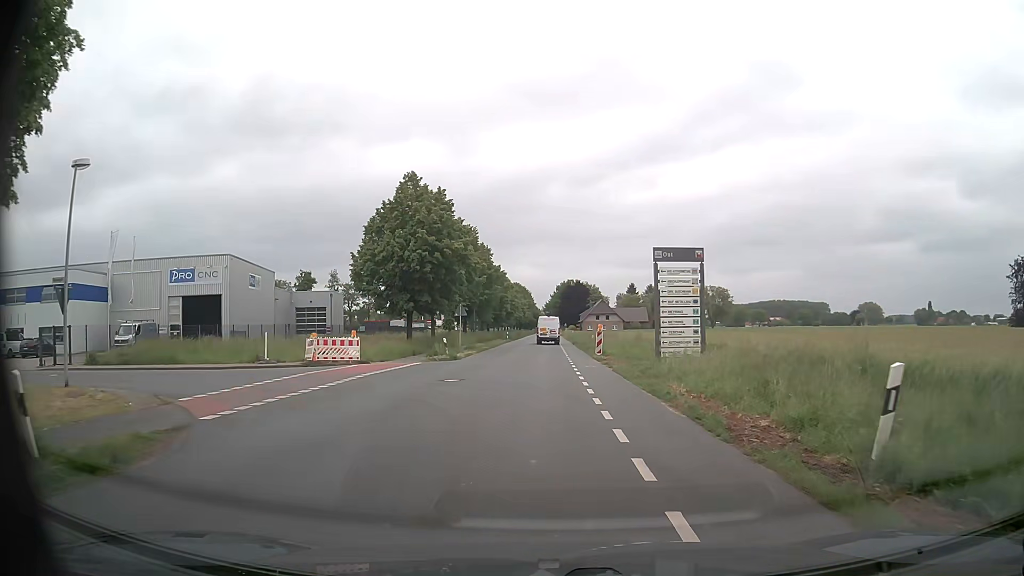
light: Day
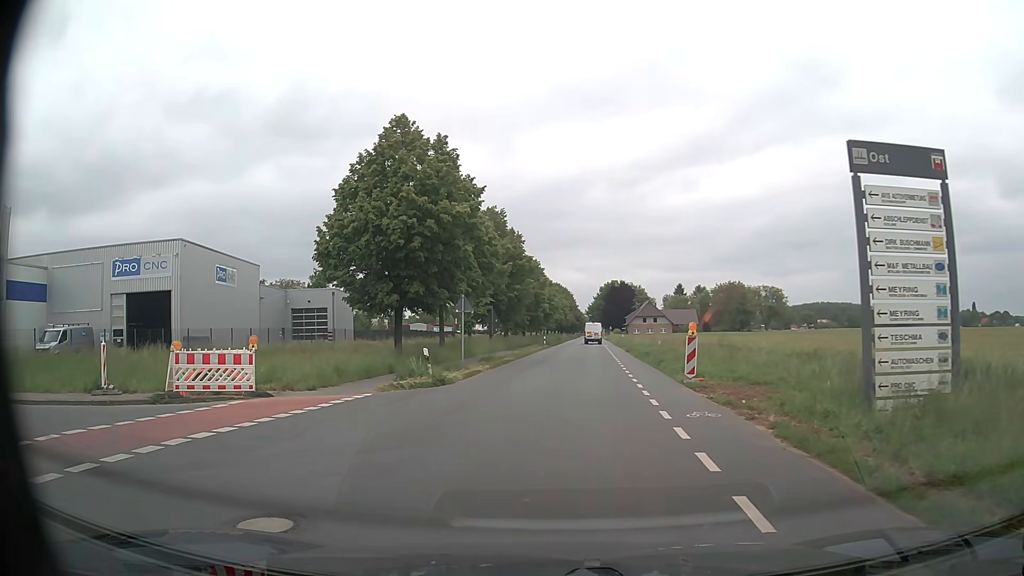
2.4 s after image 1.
(-0.1, +13.9) m; -3°
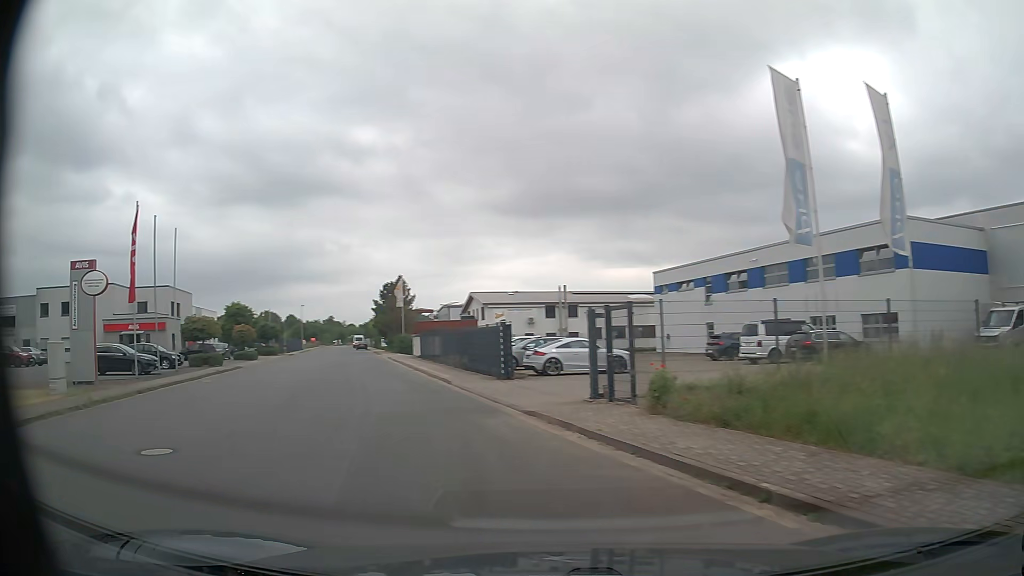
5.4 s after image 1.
(-7.9, +11.1) m; -82°
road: unclassified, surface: asphalt
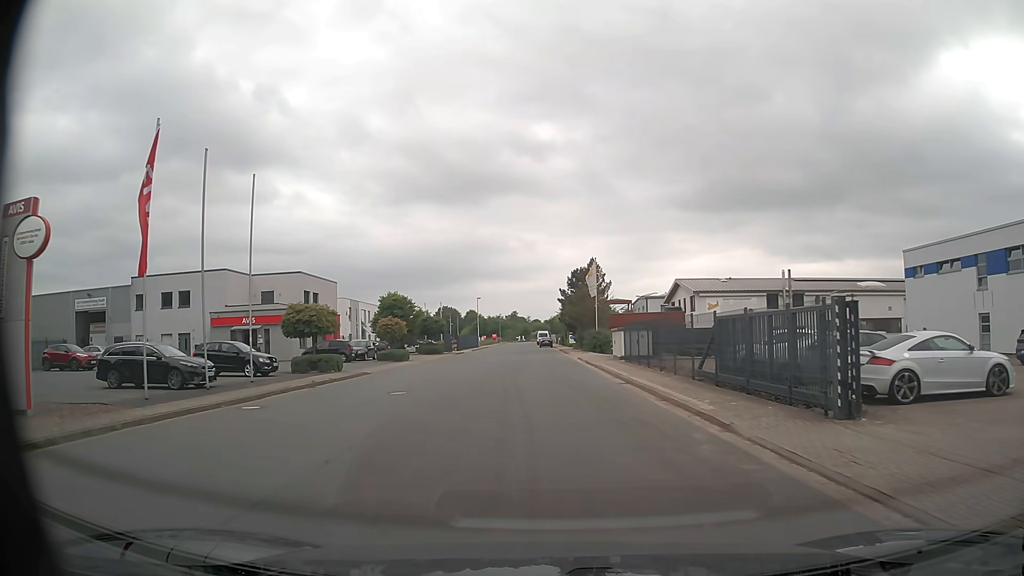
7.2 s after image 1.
(-2.9, +12.2) m; -17°
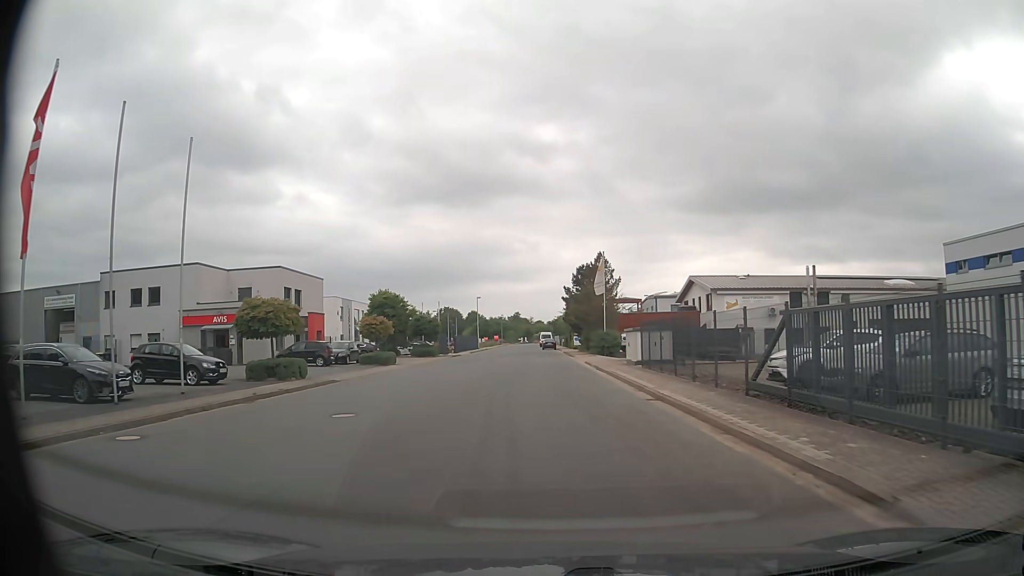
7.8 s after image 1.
(0.0, +5.2) m; -1°
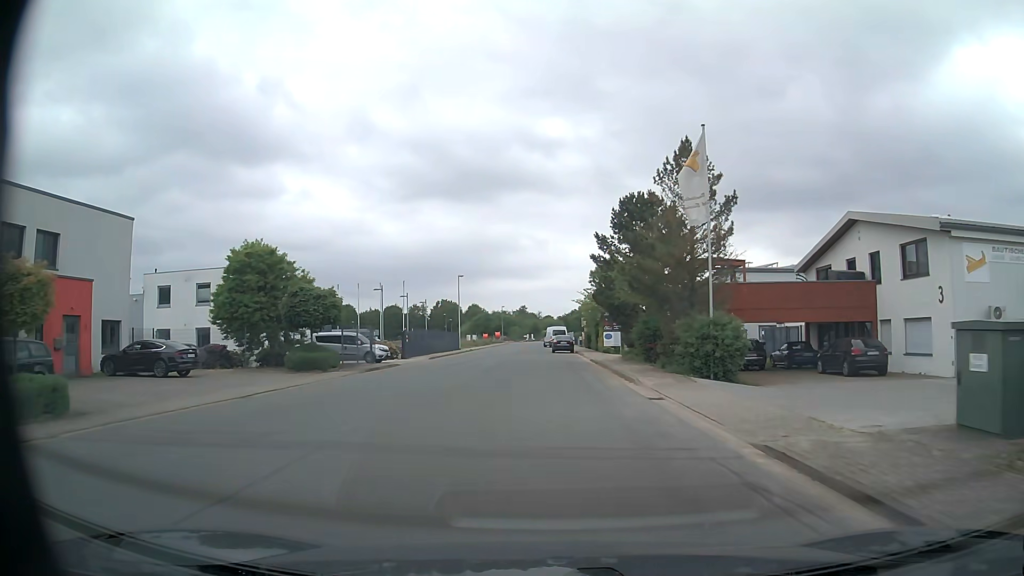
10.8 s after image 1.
(-0.1, +31.7) m; 0°
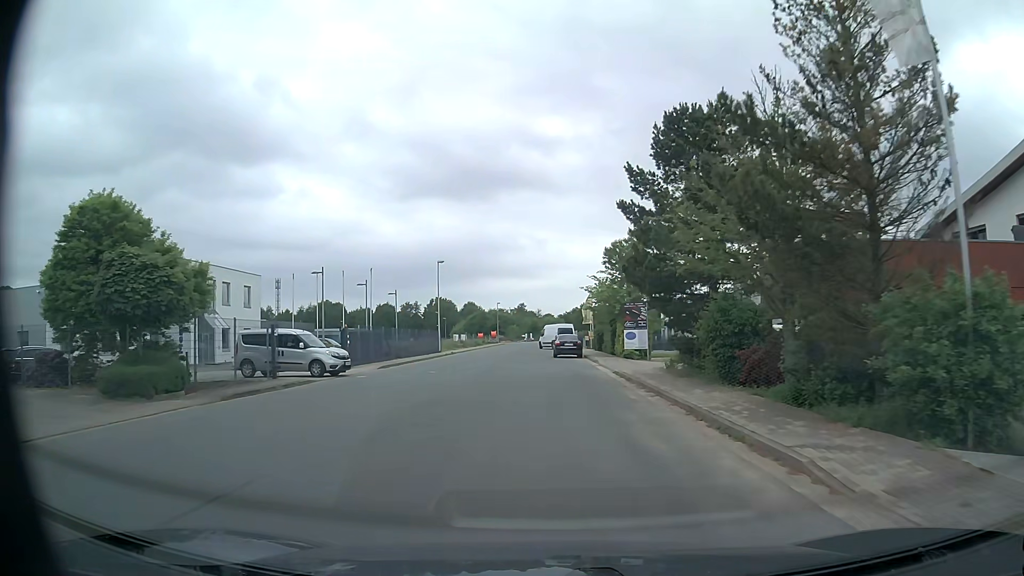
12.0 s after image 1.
(0.0, +13.4) m; 0°
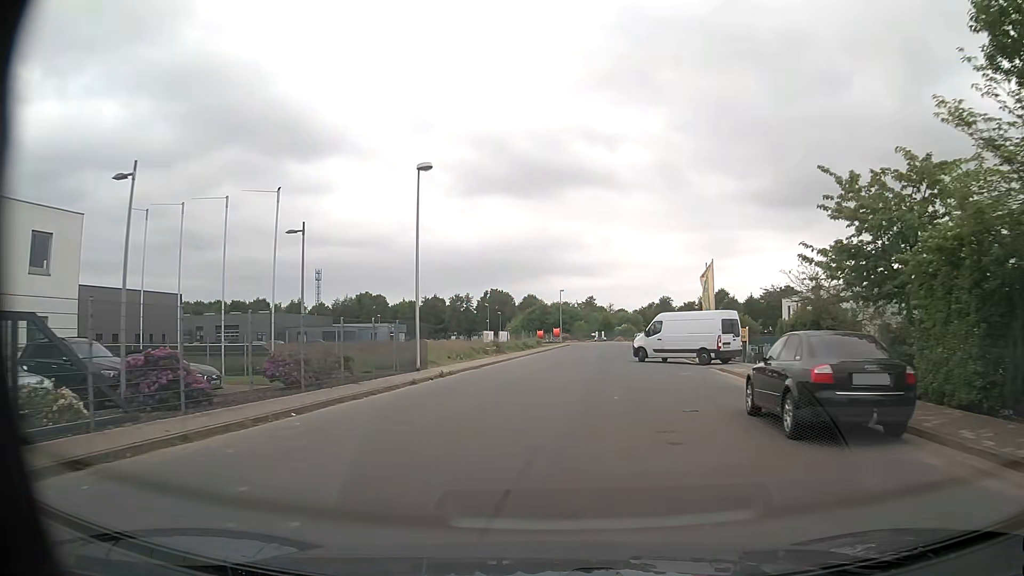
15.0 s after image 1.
(-1.8, +32.5) m; -6°
(0, +10) (+1, +20) (+1, +30) (+3, +40) (+4, +50) (+5, +60) (+7, +70) (+8, +80) (+9, +90) (+9, +99) m
